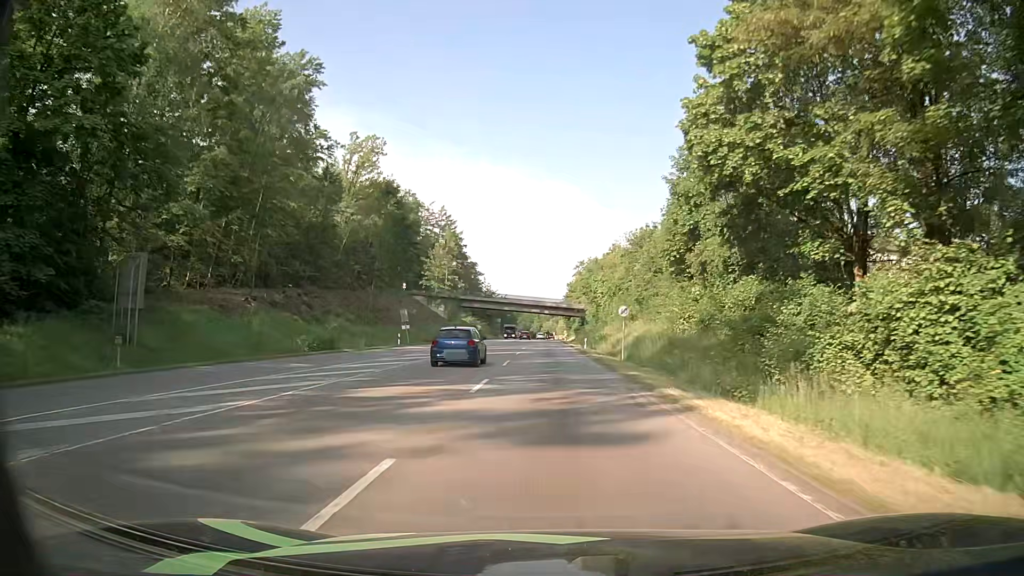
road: secondary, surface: asphalt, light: Day
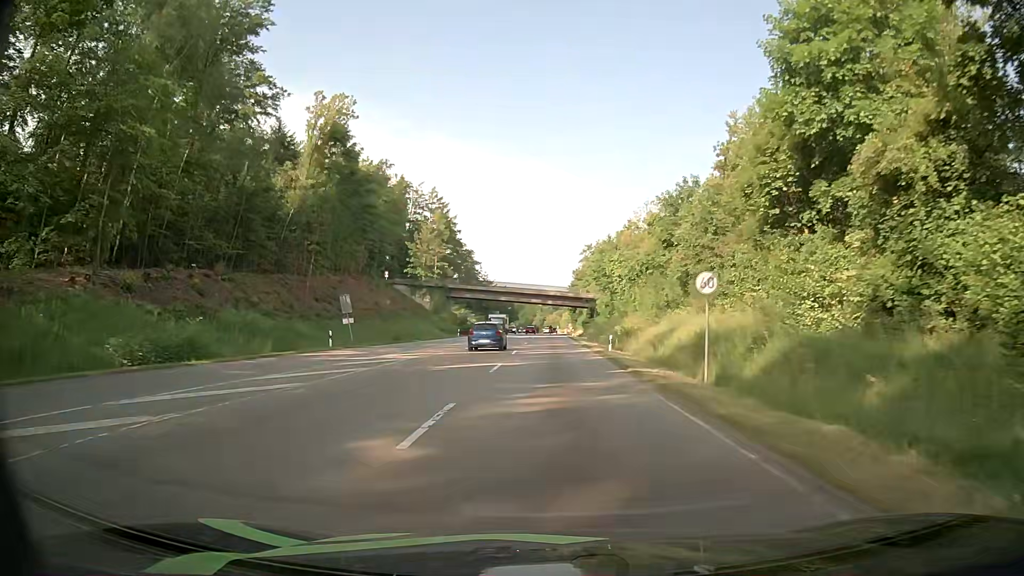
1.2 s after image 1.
(-0.1, +18.5) m; +1°
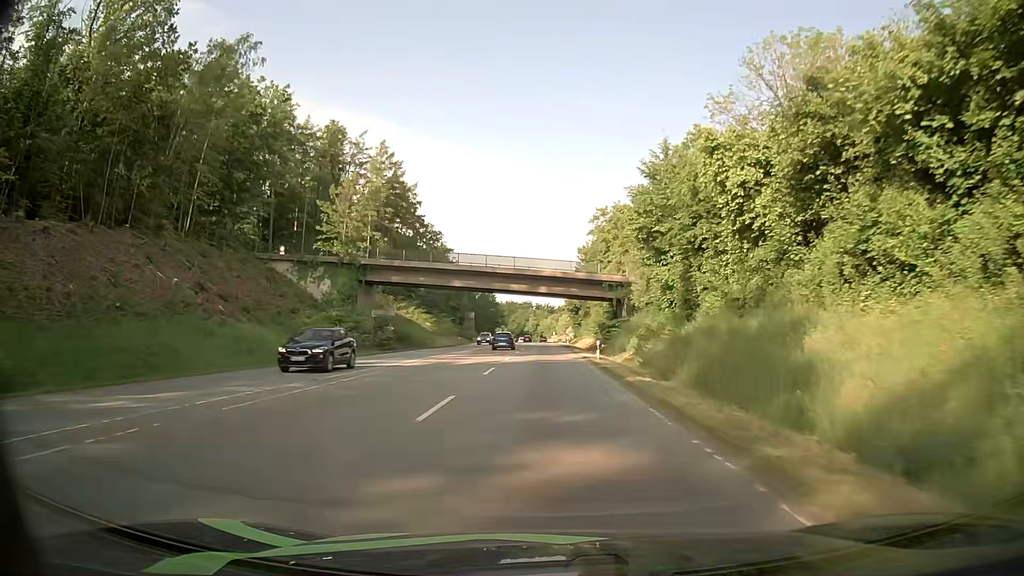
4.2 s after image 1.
(-0.2, +49.1) m; 0°
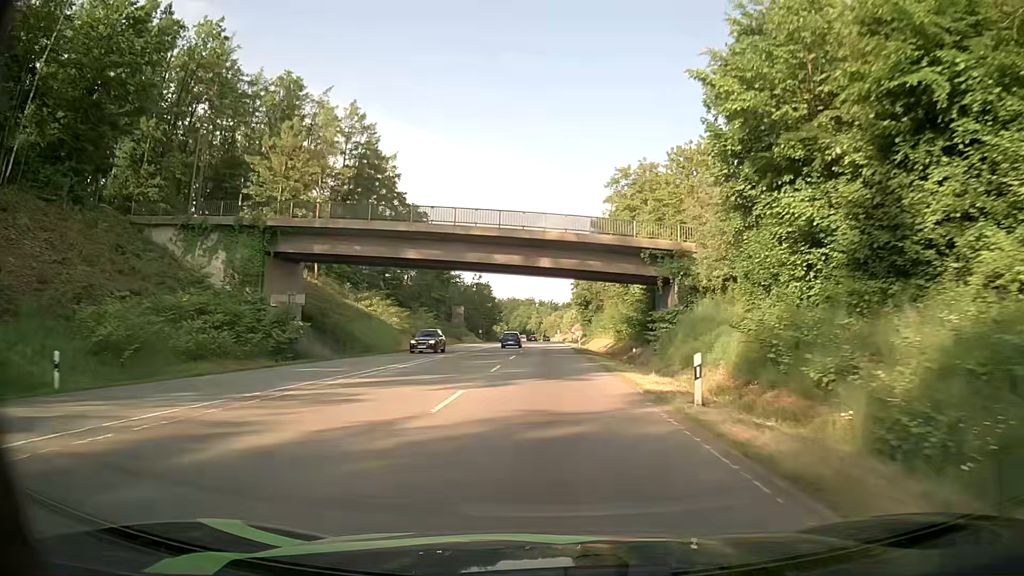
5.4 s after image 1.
(-0.2, +22.3) m; -1°
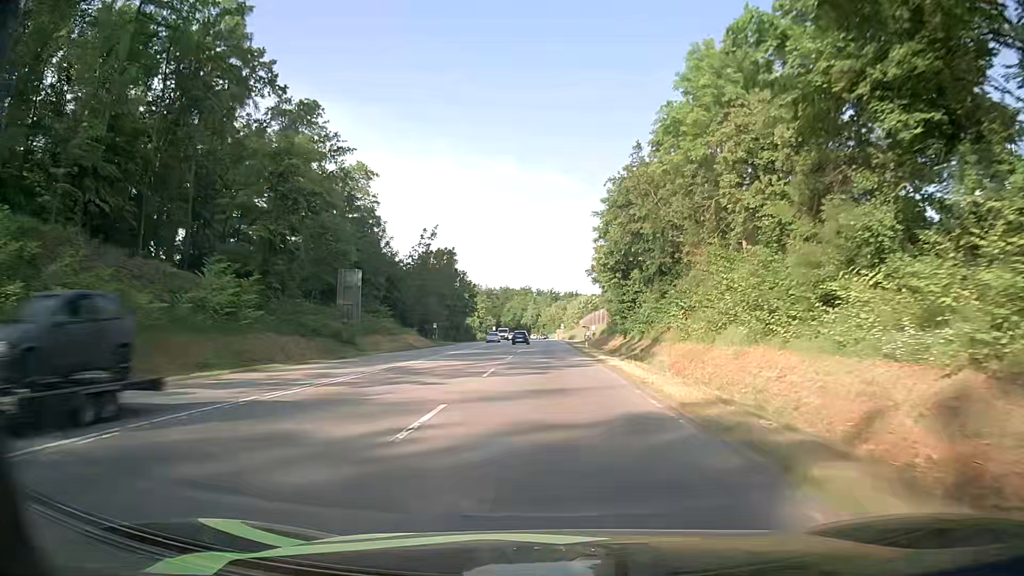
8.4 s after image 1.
(0.0, +61.2) m; 0°
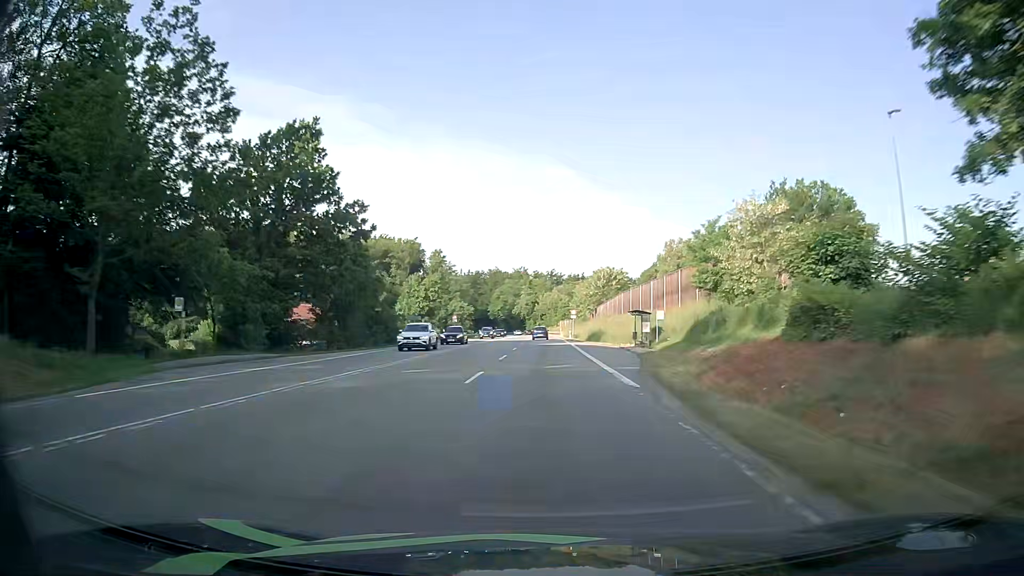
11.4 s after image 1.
(-0.2, +65.6) m; 0°
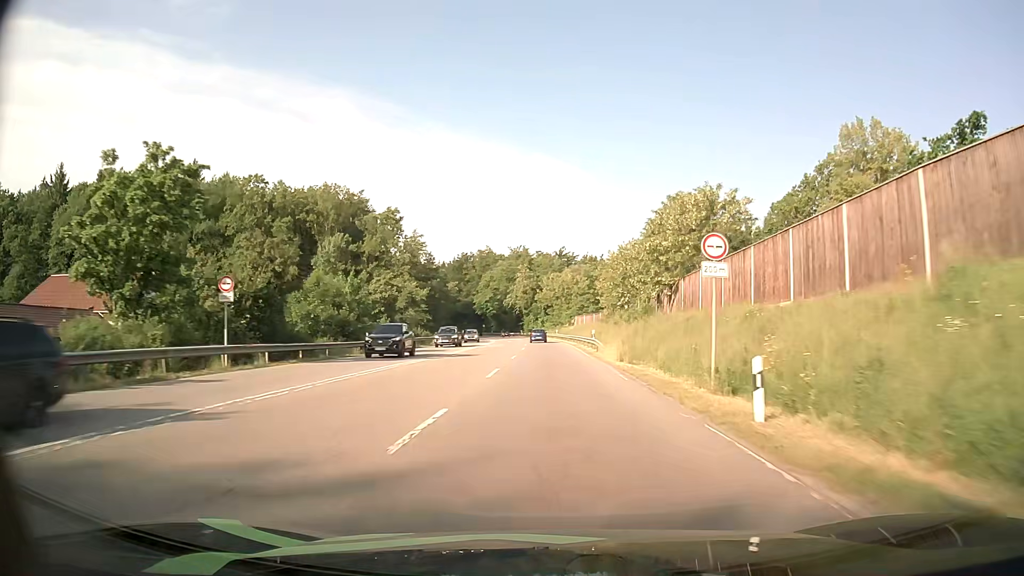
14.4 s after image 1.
(-0.4, +67.1) m; -1°
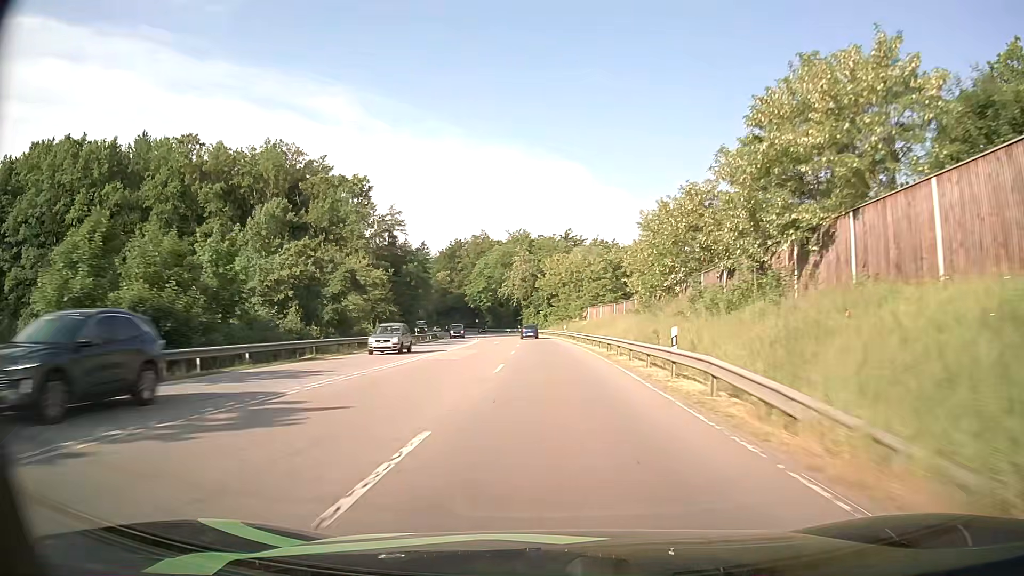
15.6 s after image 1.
(0.0, +26.1) m; 0°
(0, +10) (0, +20) (0, +30) (0, +40) (0, +50) (-1, +60) (-1, +70) (-2, +80) (-3, +90) (-5, +100) m
